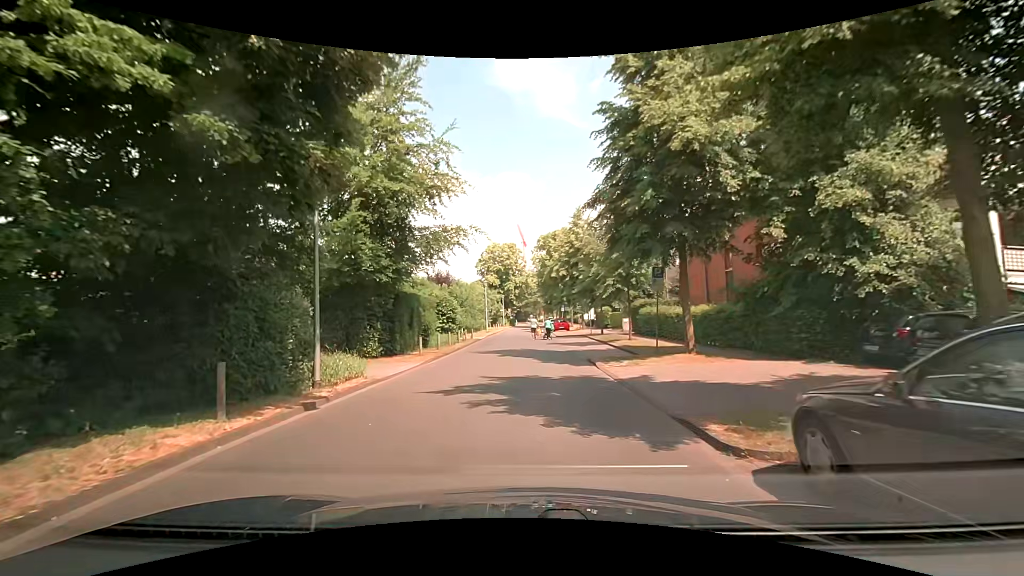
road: residential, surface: asphalt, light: Day
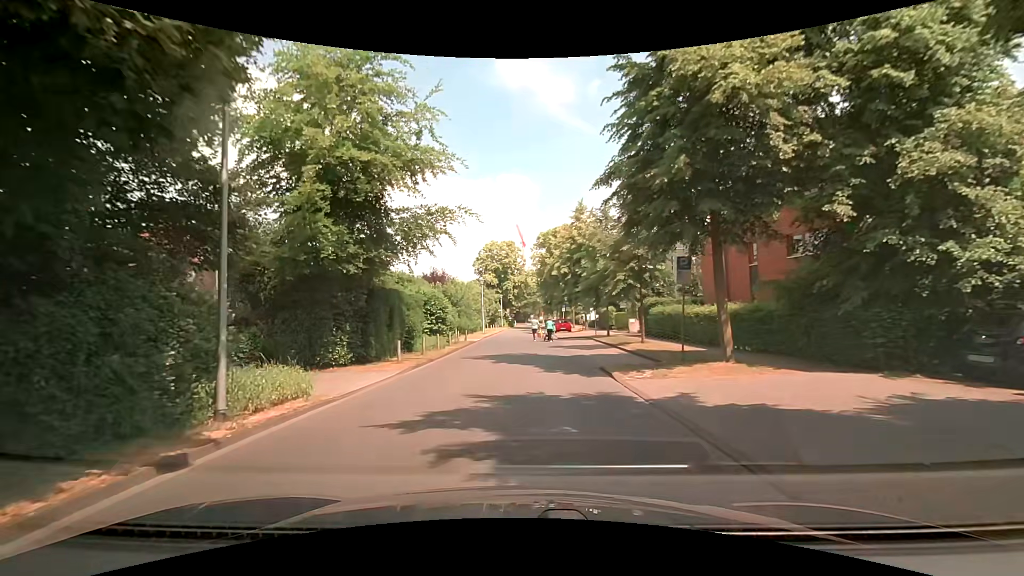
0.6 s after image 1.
(+0.1, +3.1) m; +1°
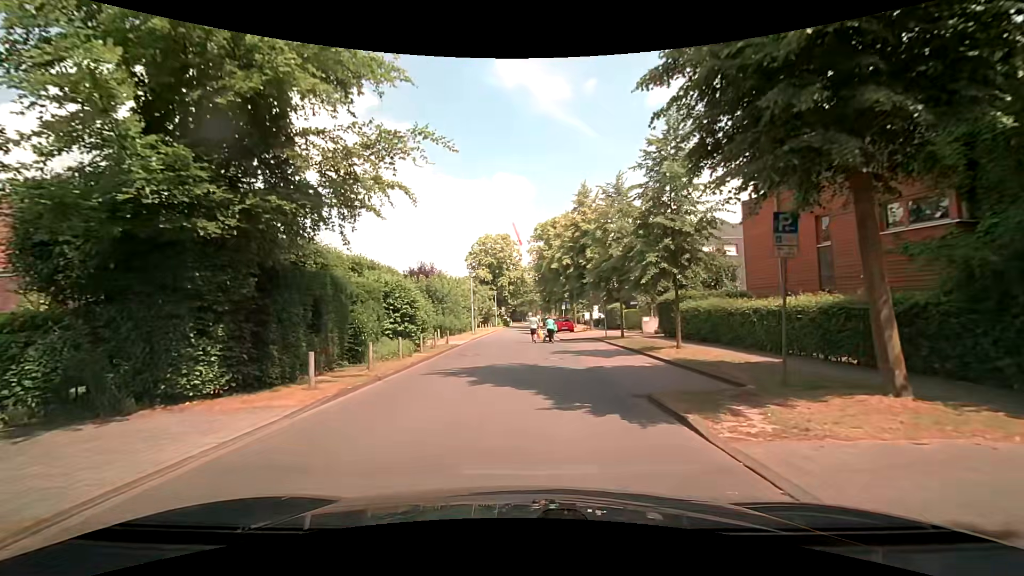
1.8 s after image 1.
(+0.1, +6.2) m; +2°
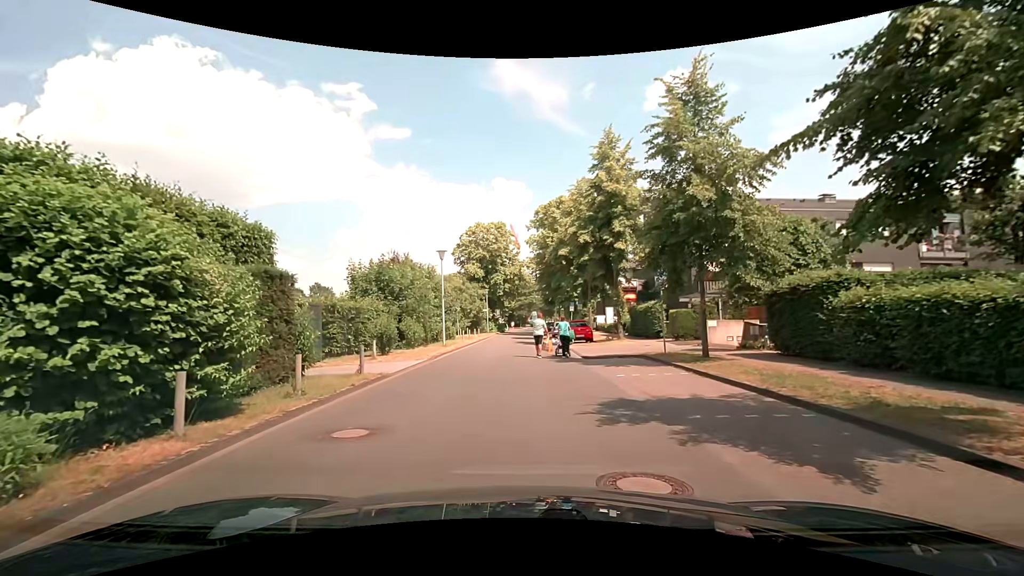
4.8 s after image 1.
(-0.2, +13.1) m; -1°
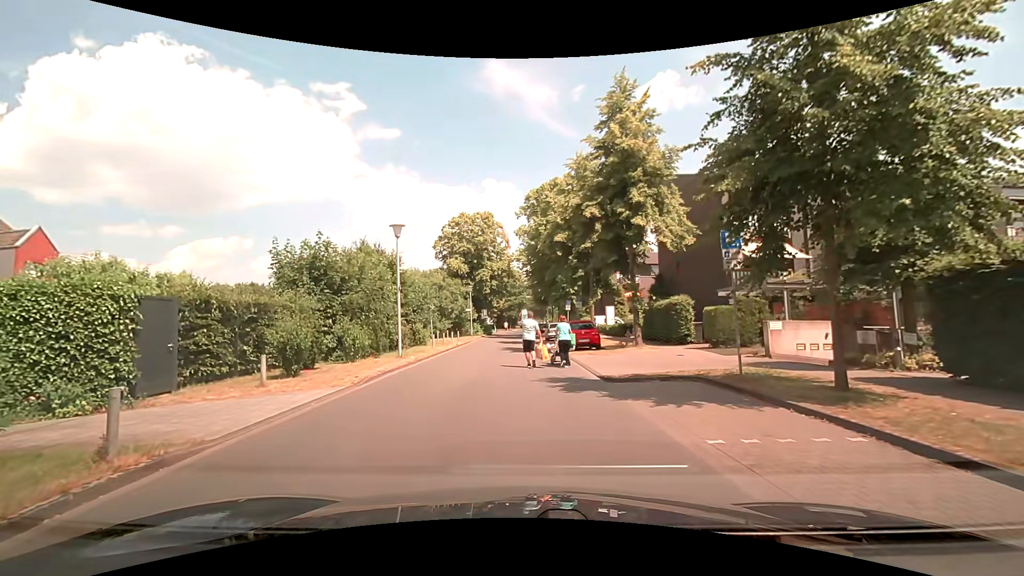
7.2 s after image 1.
(+0.2, +7.0) m; +3°
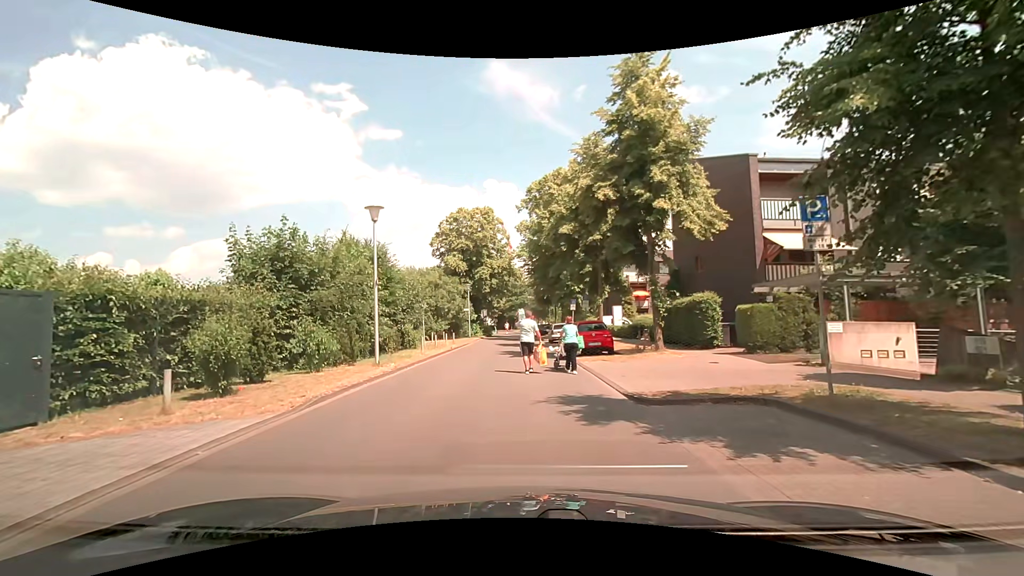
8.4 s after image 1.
(-0.1, +3.1) m; -2°
